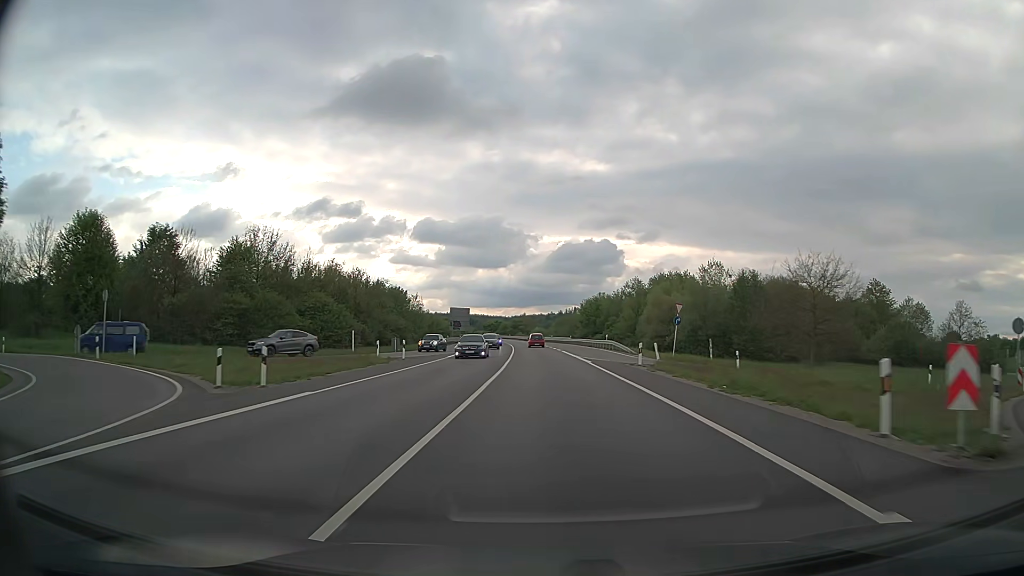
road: trunk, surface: asphalt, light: Day
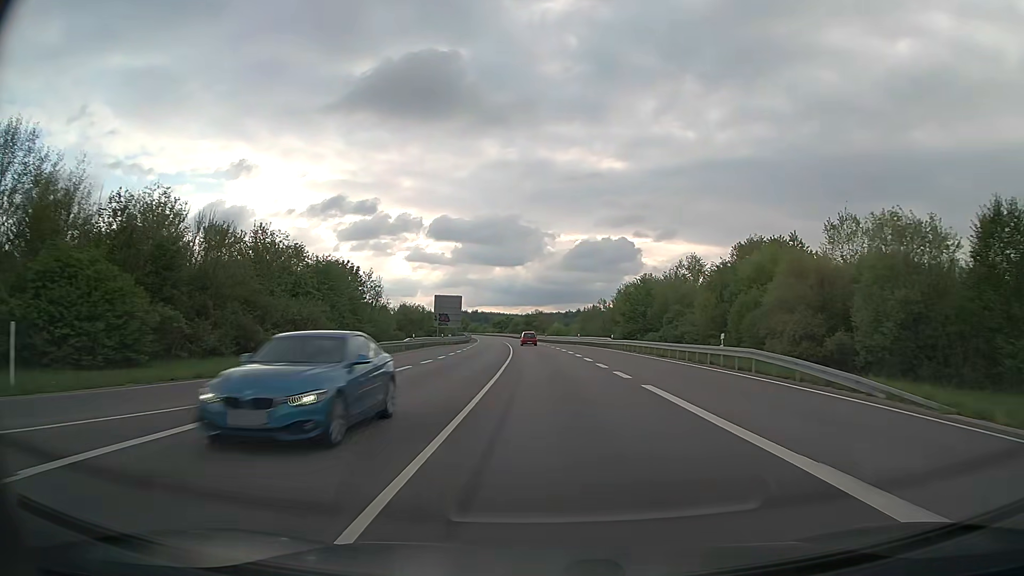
(-0.6, +37.4) m; -2°
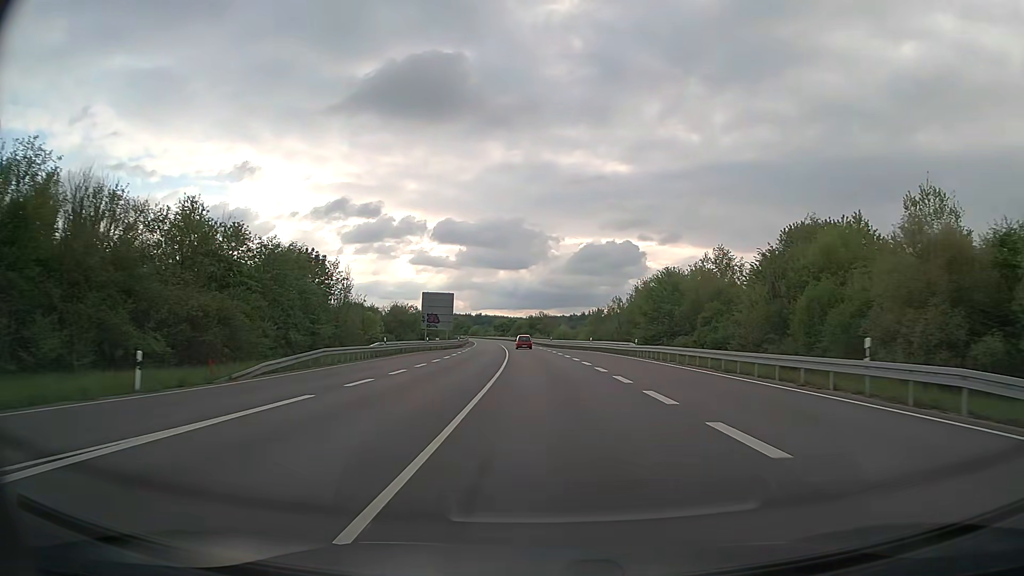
(0.0, +12.9) m; 0°
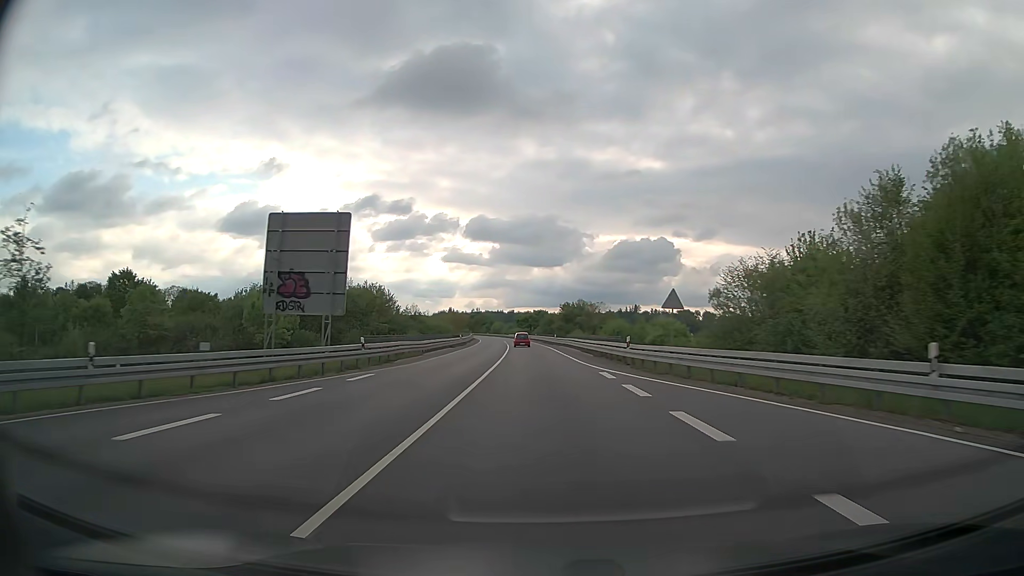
(-1.0, +53.1) m; -3°
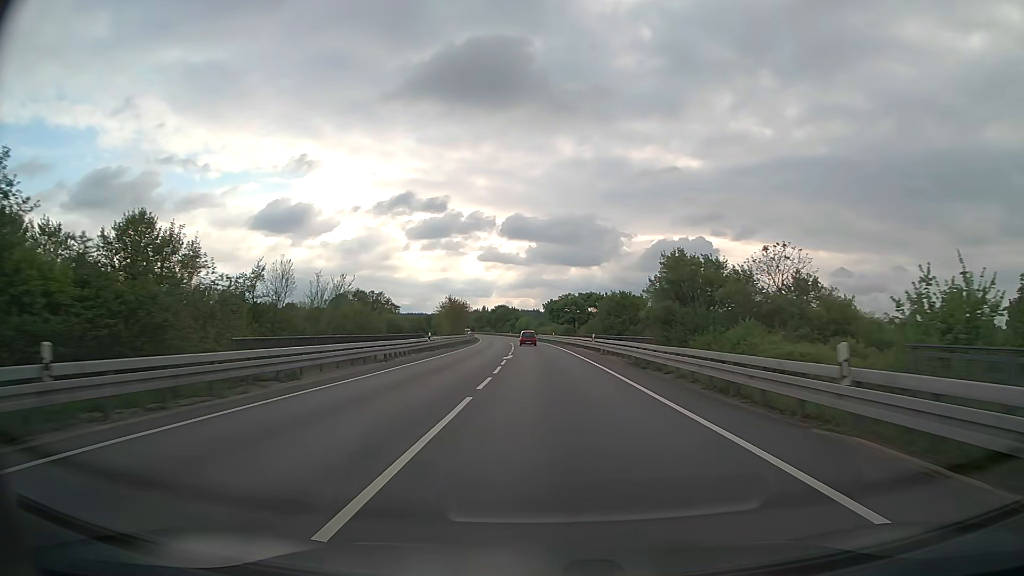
(-2.1, +68.6) m; -3°
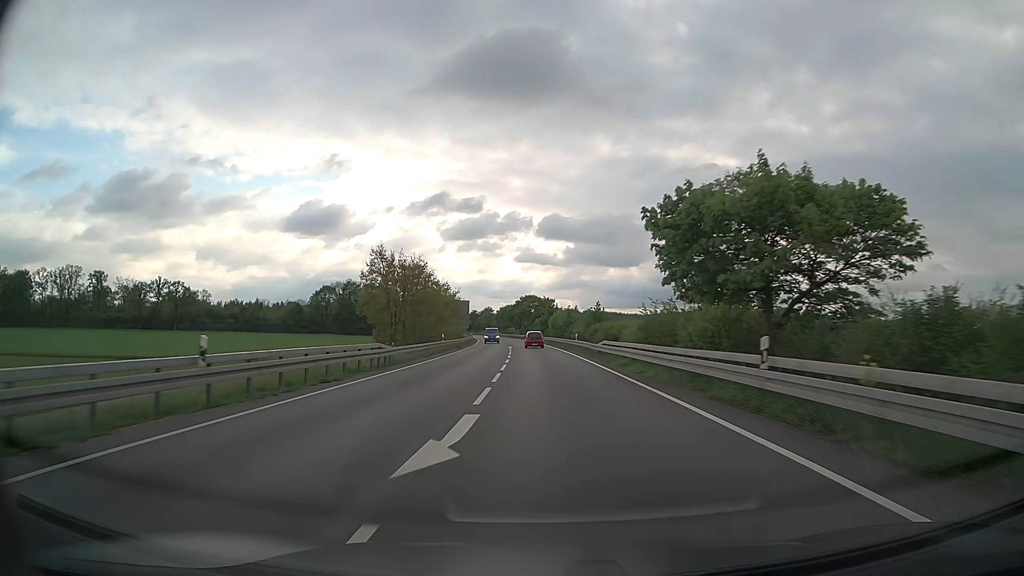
(-1.9, +69.4) m; -3°
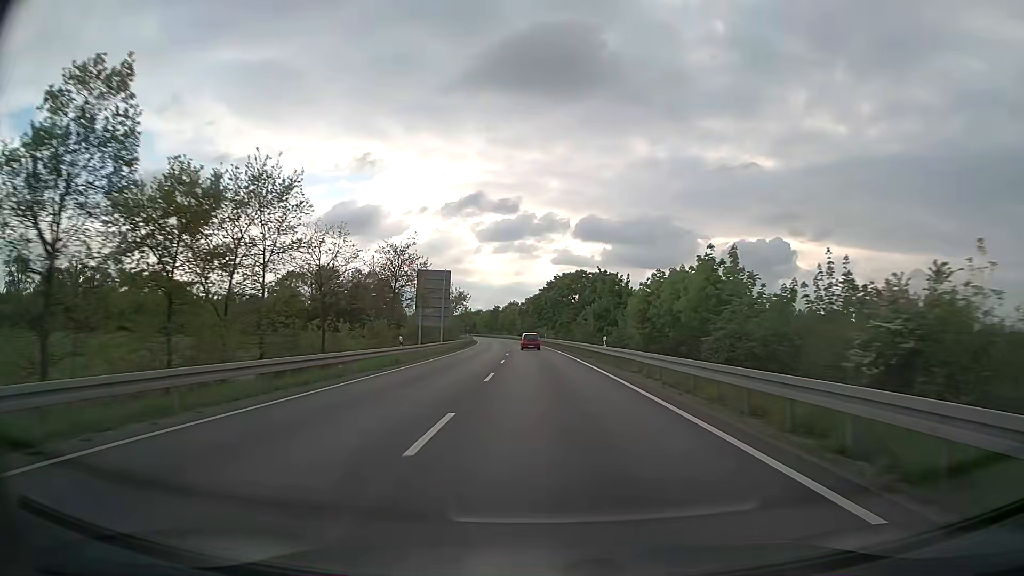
(-1.7, +65.6) m; -3°
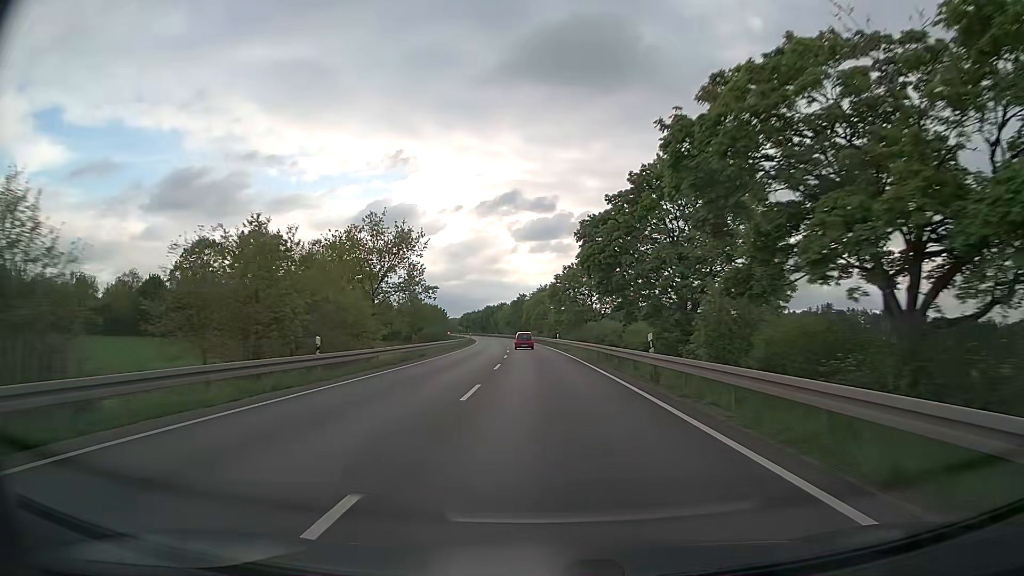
(-1.9, +66.1) m; -3°
(0, +10) (0, +20) (0, +30) (-1, +40) (-1, +50) (-2, +60) (-2, +70) (-3, +80) (-4, +90) (-4, +100) m
